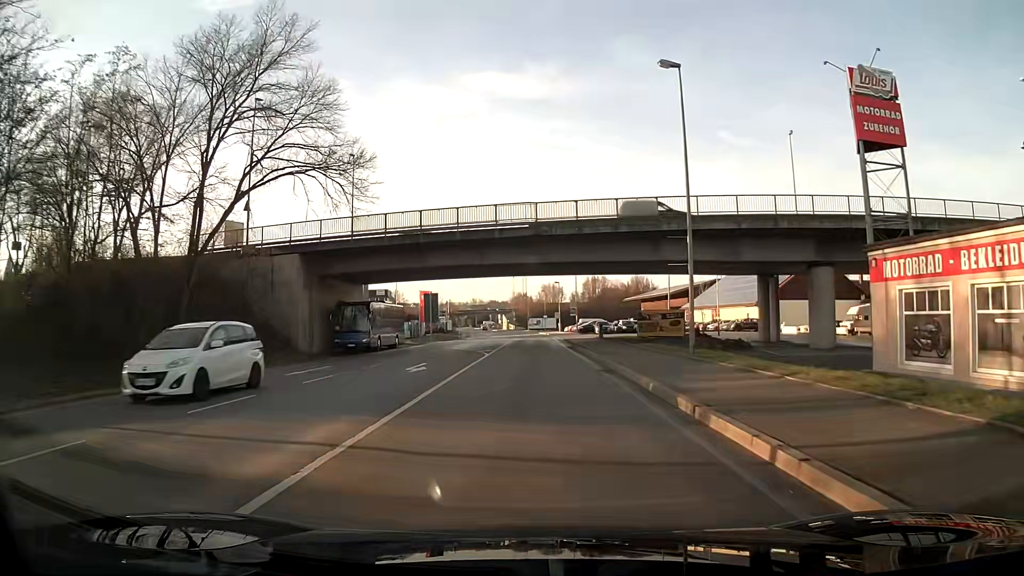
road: primary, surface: asphalt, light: Day
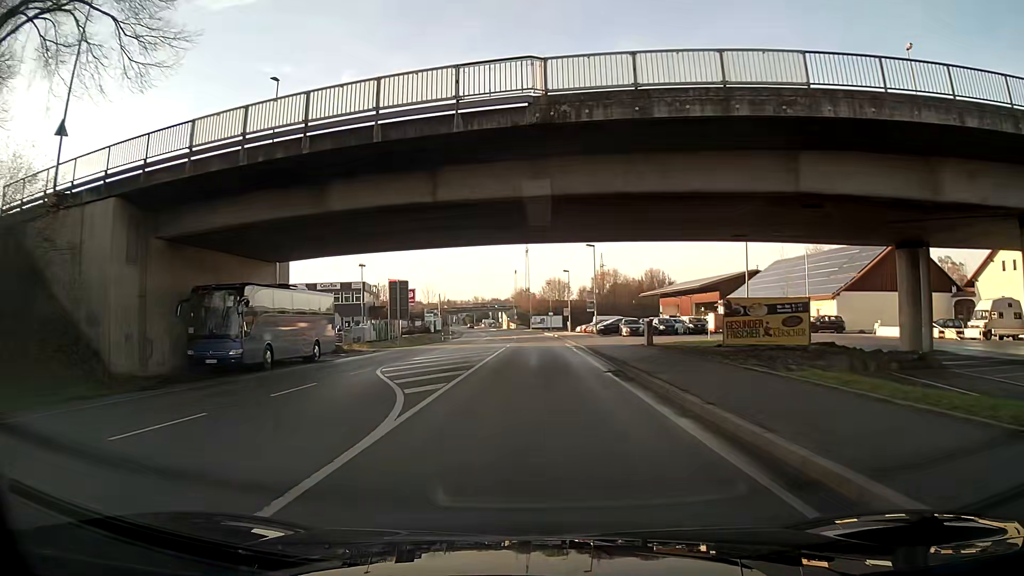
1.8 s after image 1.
(-0.1, +20.7) m; -1°
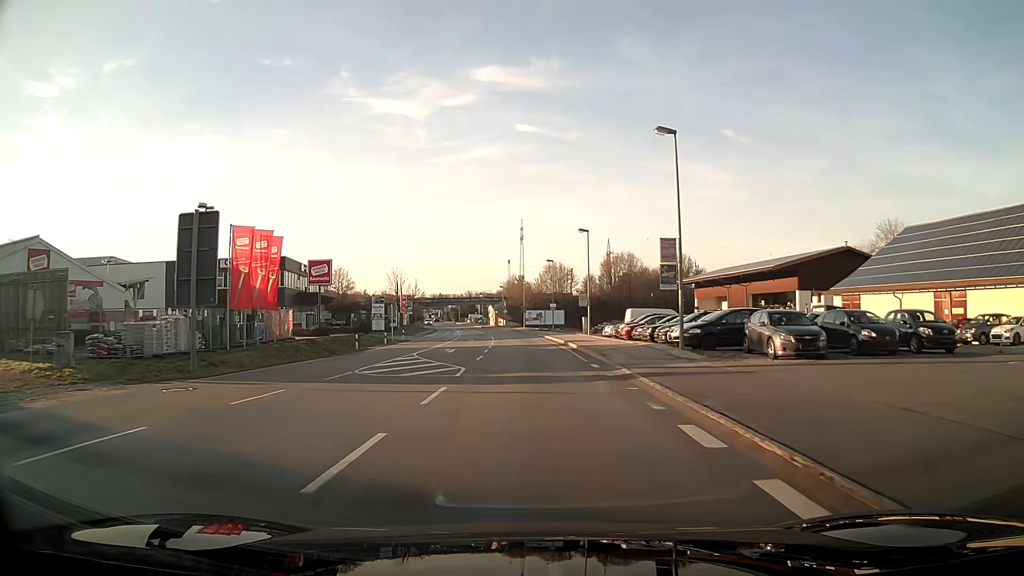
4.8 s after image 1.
(+0.2, +36.1) m; +1°
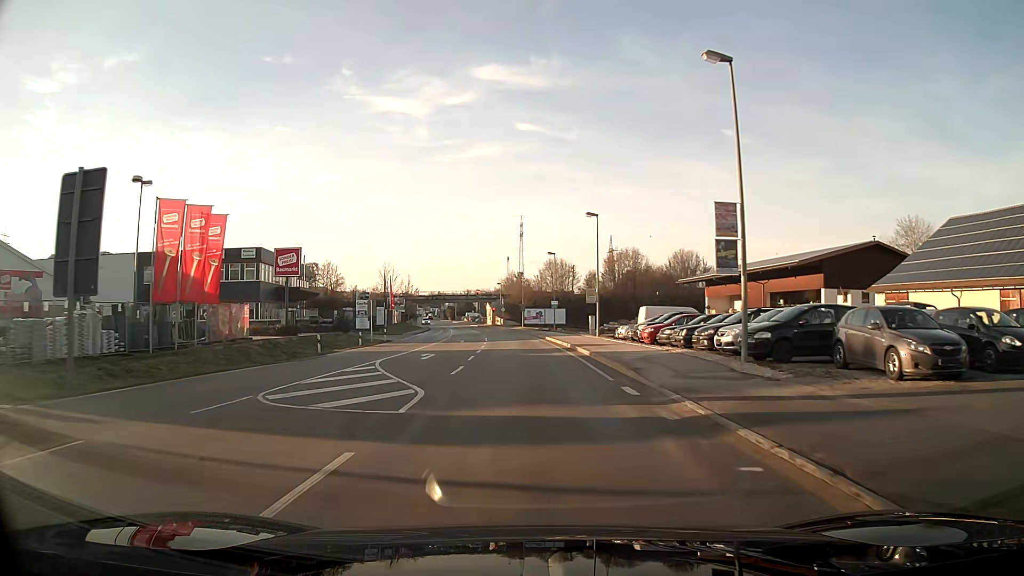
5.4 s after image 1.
(0.0, +7.3) m; 0°
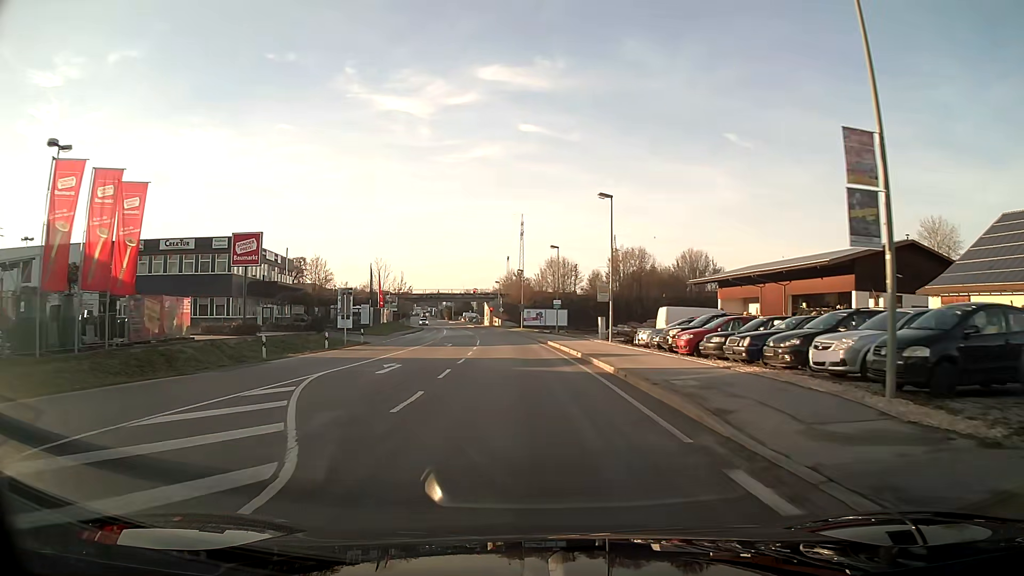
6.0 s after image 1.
(0.0, +7.3) m; 0°
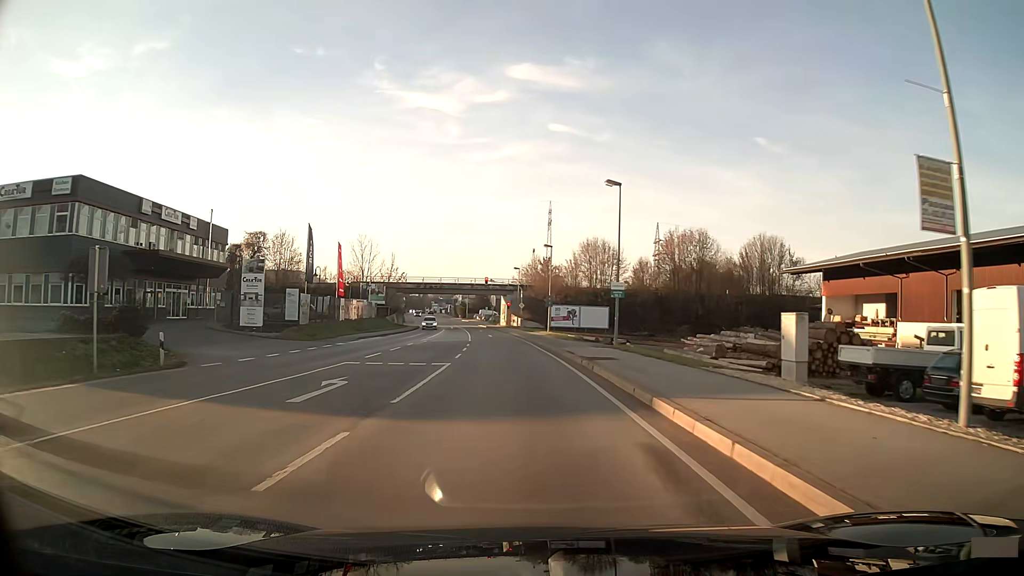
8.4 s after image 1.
(-0.5, +29.0) m; -2°
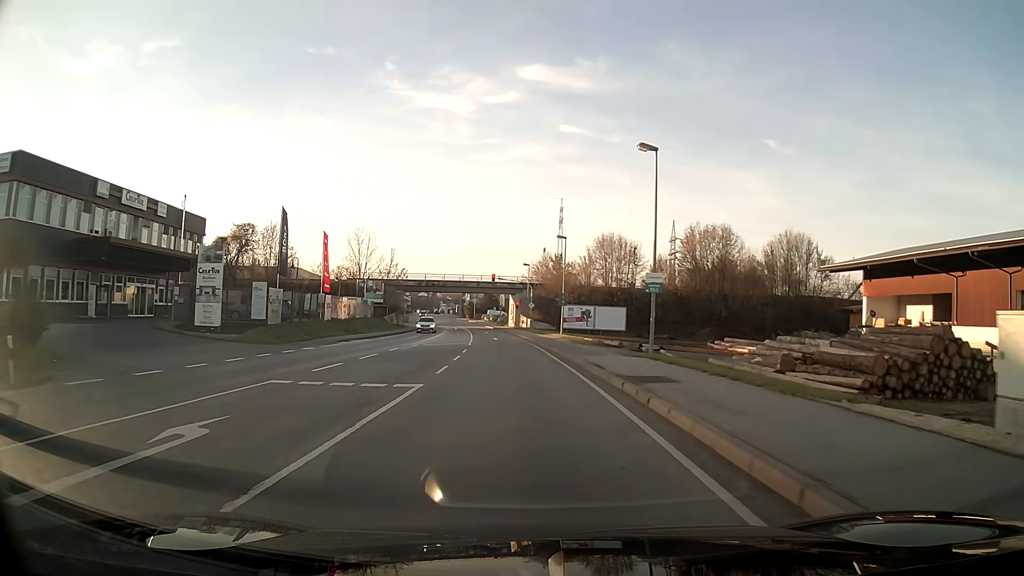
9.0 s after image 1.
(-0.1, +7.2) m; -1°
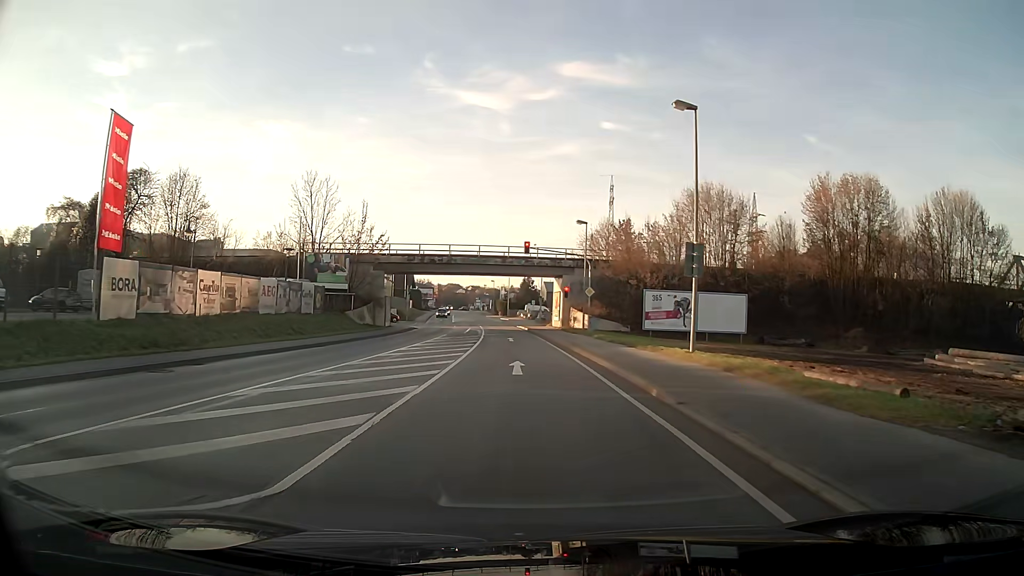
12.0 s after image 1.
(-1.1, +33.2) m; -3°
(0, +10) (0, +20) (-1, +30) (-1, +40) (-2, +50) (-3, +60) (-4, +70) (-5, +80) (-6, +90) (-7, +100) m
